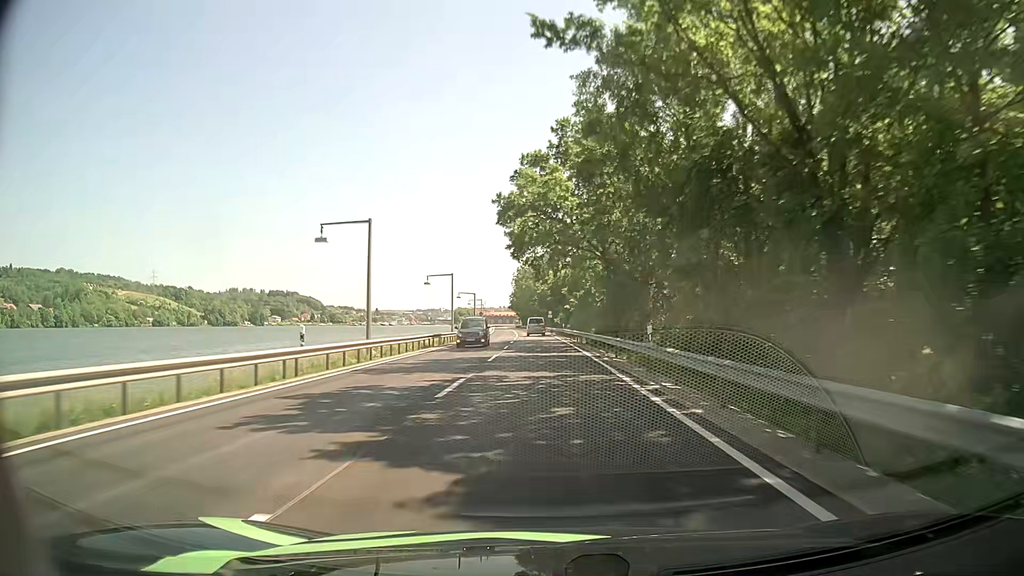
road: primary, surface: asphalt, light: Day
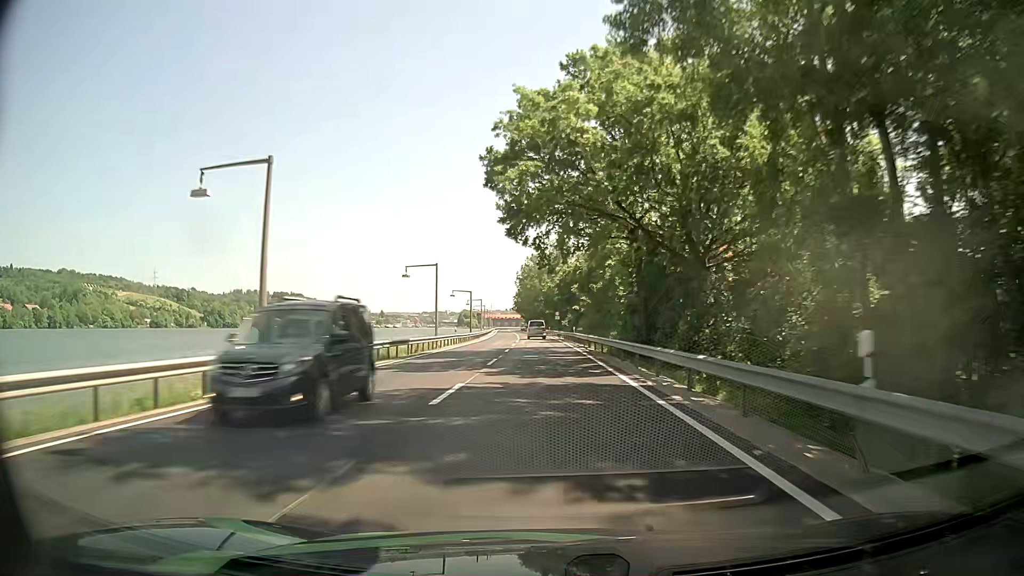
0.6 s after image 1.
(0.0, +13.1) m; 0°
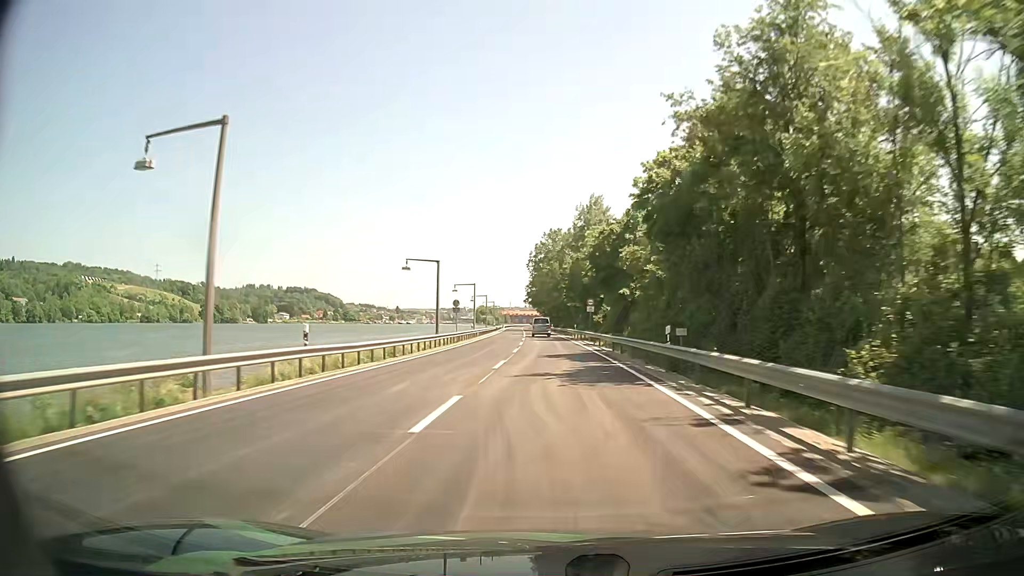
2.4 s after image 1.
(-0.6, +39.2) m; -2°
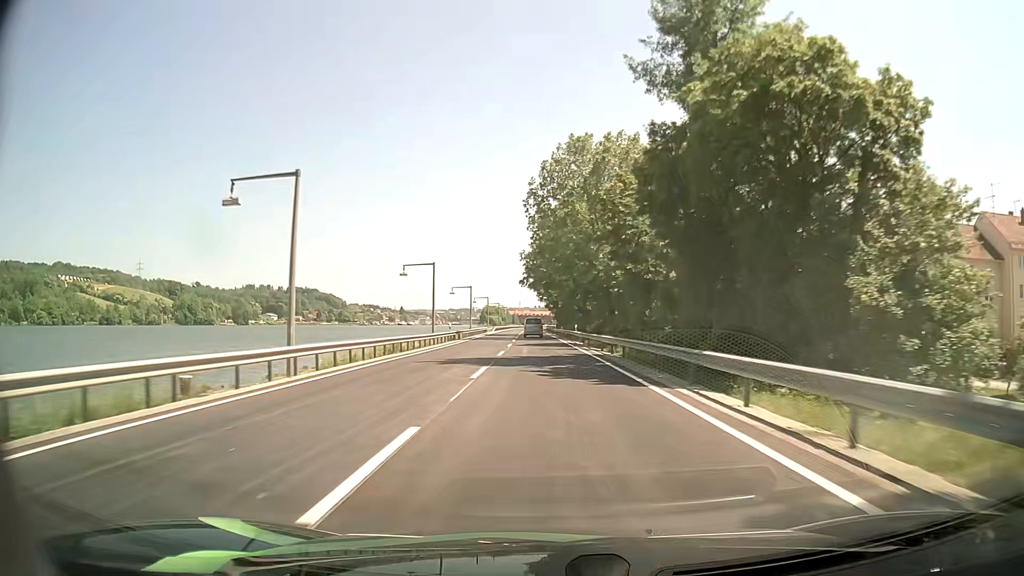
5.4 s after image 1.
(-0.7, +64.0) m; -1°
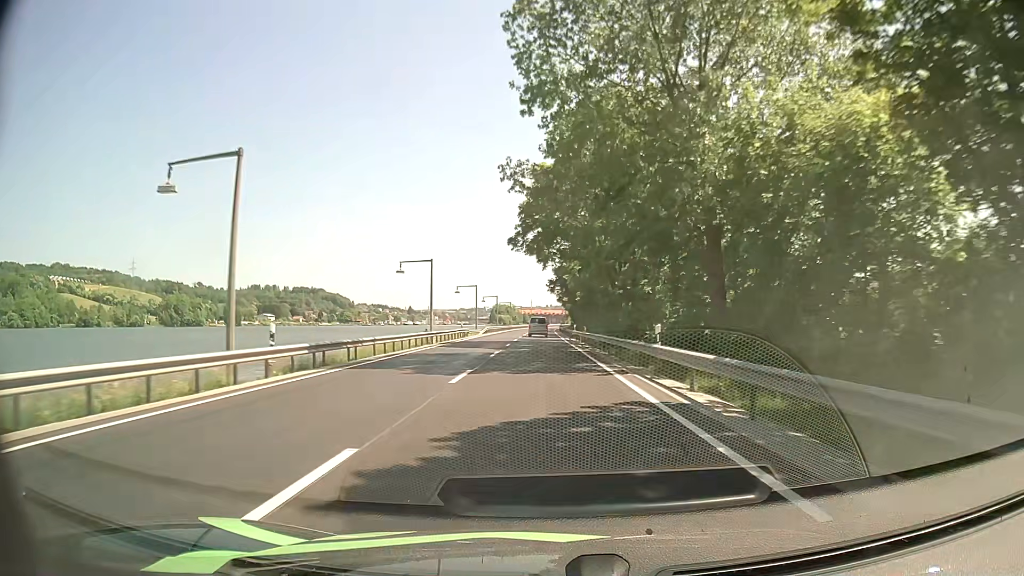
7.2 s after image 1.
(-0.3, +37.5) m; -1°
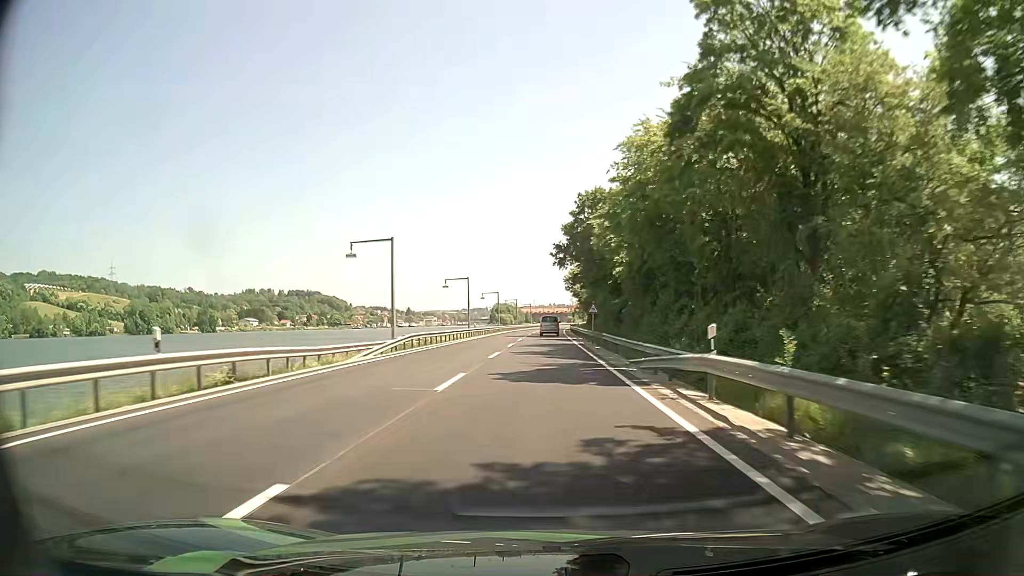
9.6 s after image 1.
(-0.4, +49.9) m; 0°
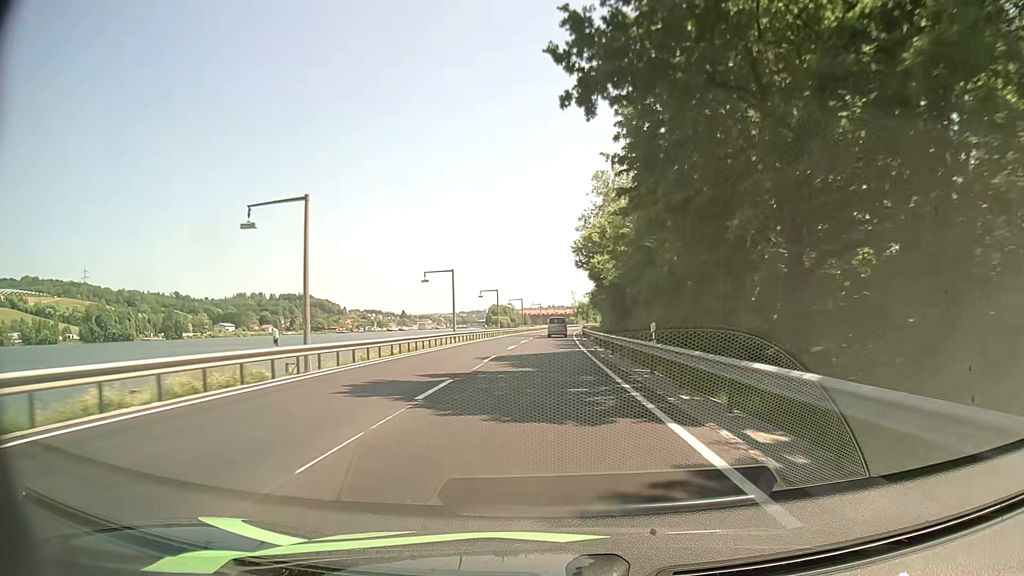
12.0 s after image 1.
(+0.2, +49.4) m; 0°
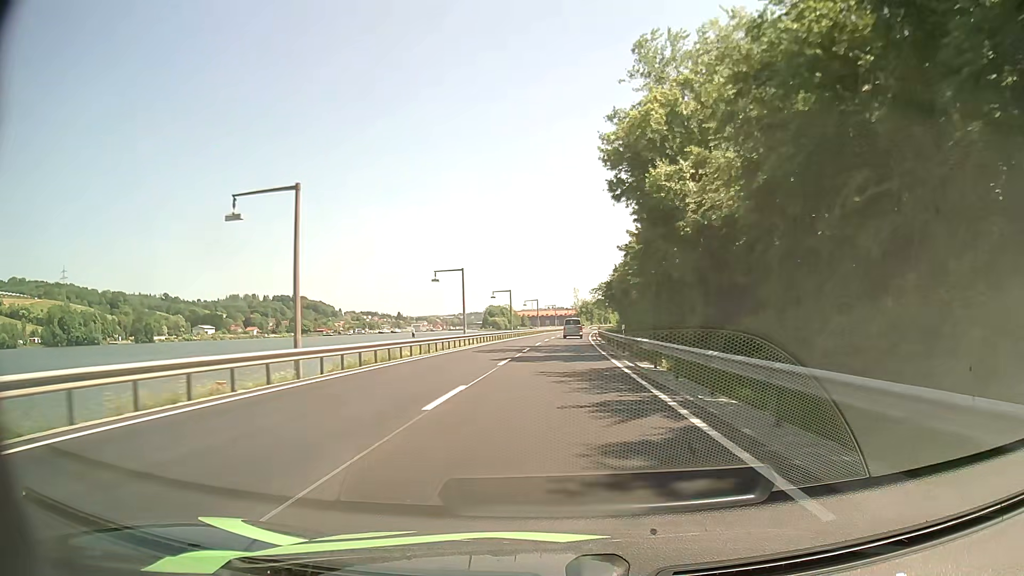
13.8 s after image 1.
(+0.1, +37.5) m; 0°
(0, +10) (0, +20) (0, +30) (0, +40) (+1, +50) (+1, +60) (+2, +70) (+2, +80) (+3, +90) (+4, +100) m
